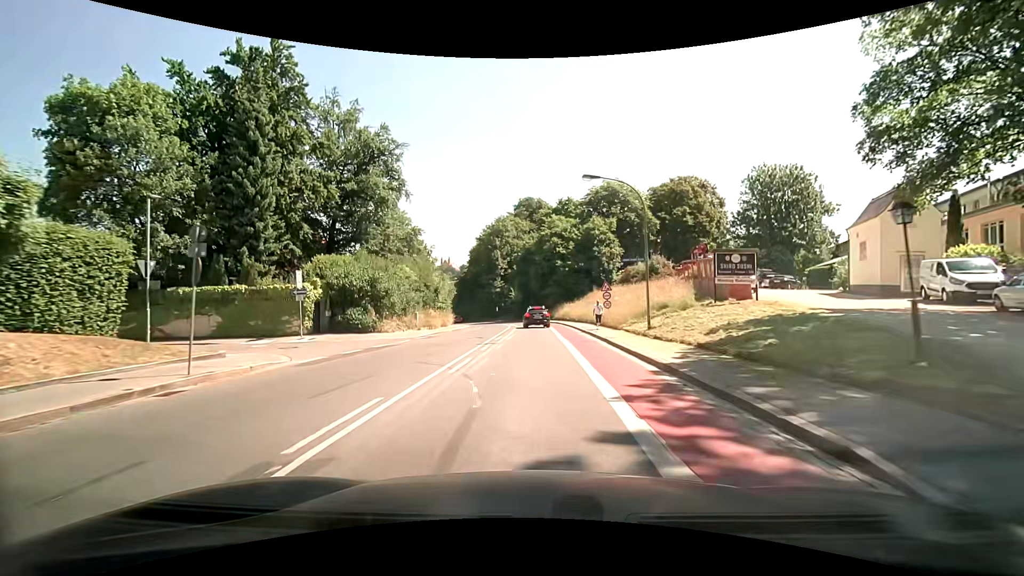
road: secondary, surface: asphalt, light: Day
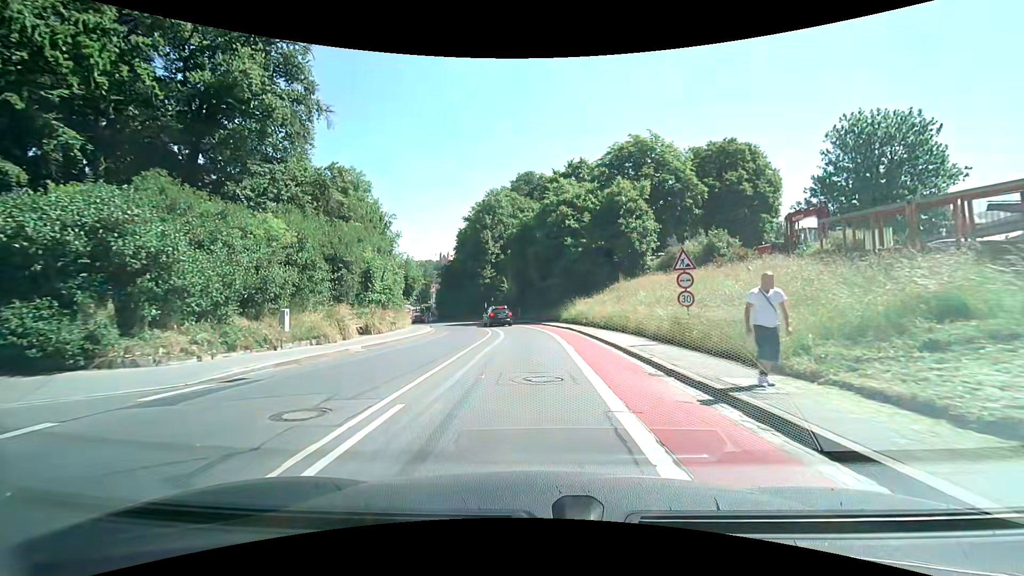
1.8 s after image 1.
(0.0, +18.6) m; 0°
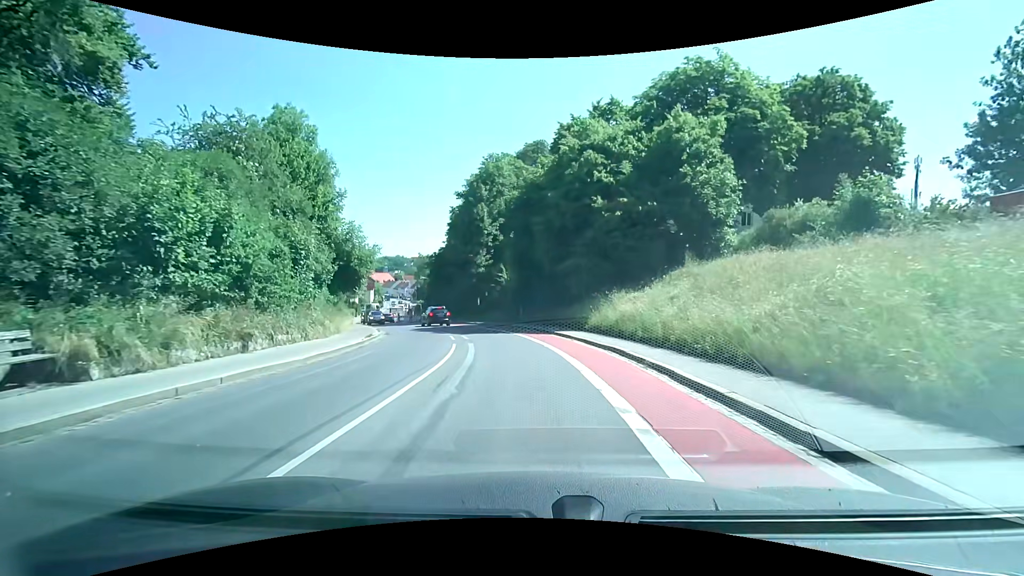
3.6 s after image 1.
(-0.1, +16.1) m; -1°
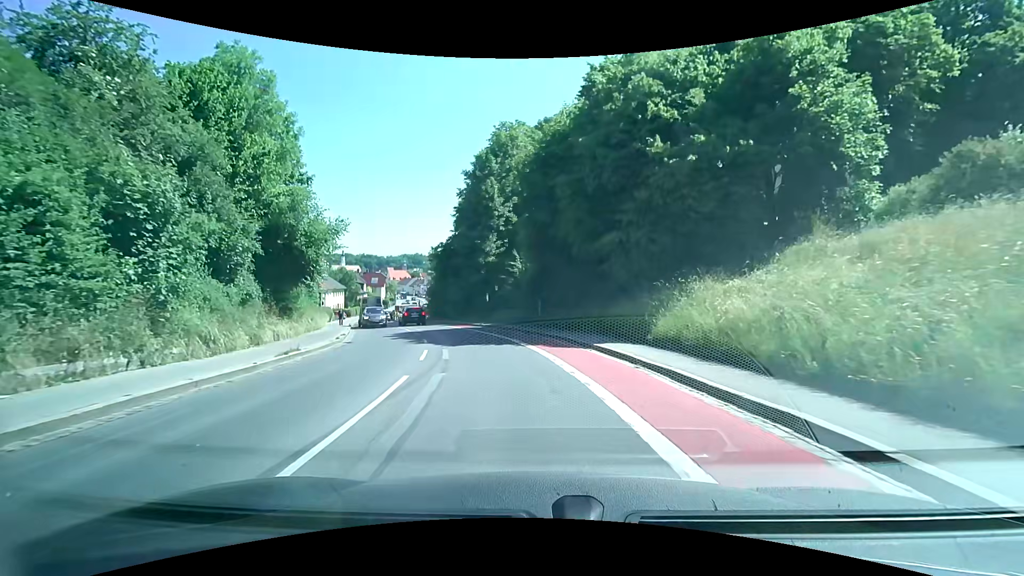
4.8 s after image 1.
(-0.1, +9.5) m; -2°
(0, +10) (-2, +20) (-5, +29) (-8, +39) (-12, +48) (-16, +57) (-19, +67) (-23, +76) (-26, +86) (-28, +95) m
